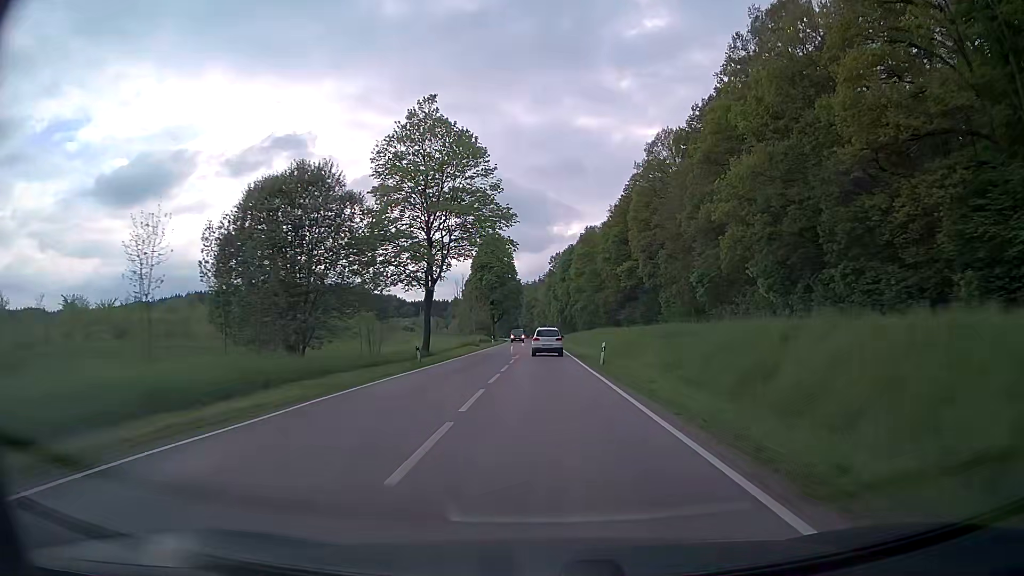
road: secondary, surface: asphalt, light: Day
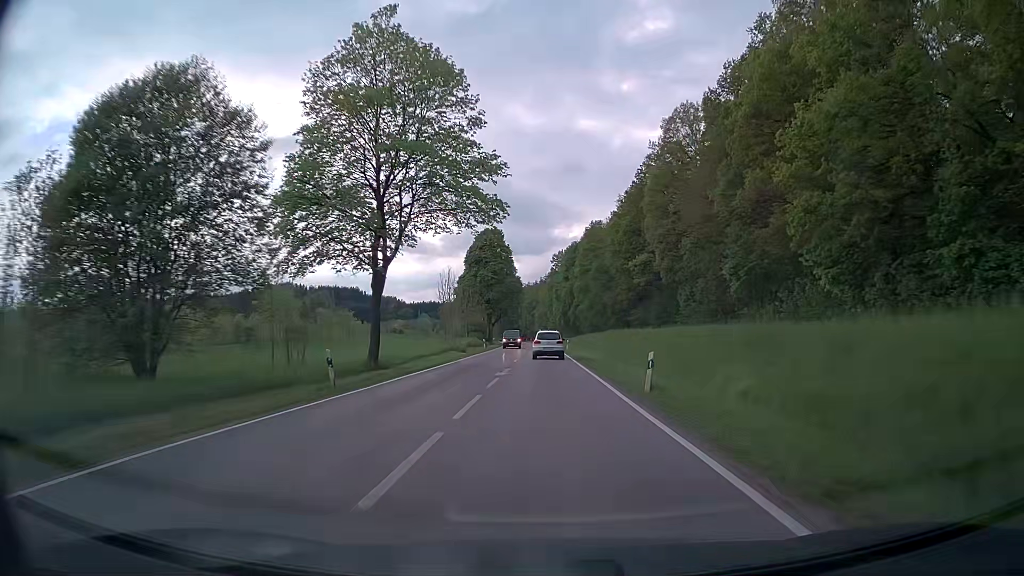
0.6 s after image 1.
(0.0, +12.7) m; 0°
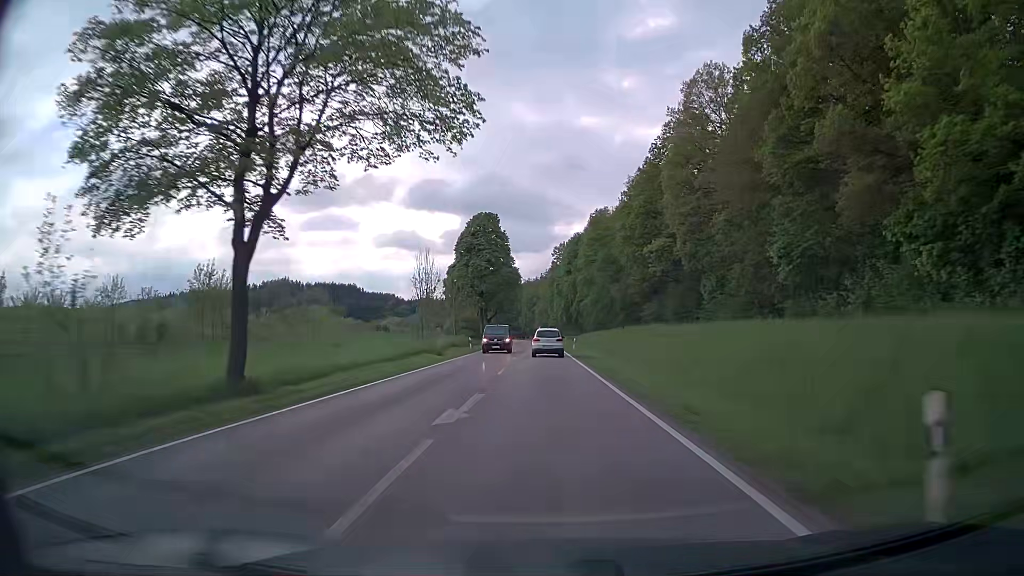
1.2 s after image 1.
(0.0, +12.7) m; 0°
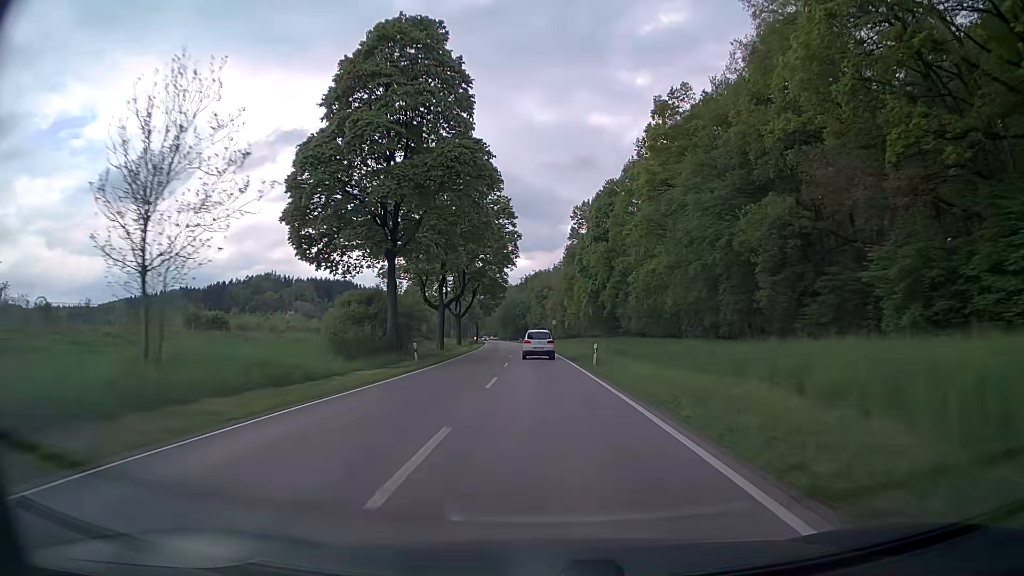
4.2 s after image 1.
(-0.5, +63.8) m; -1°
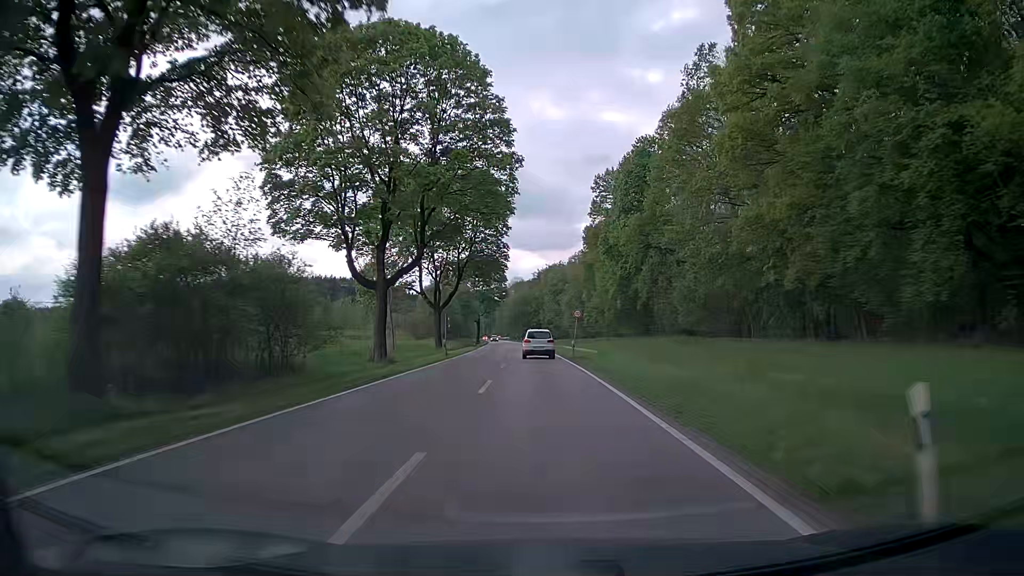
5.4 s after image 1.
(-0.2, +25.6) m; -1°
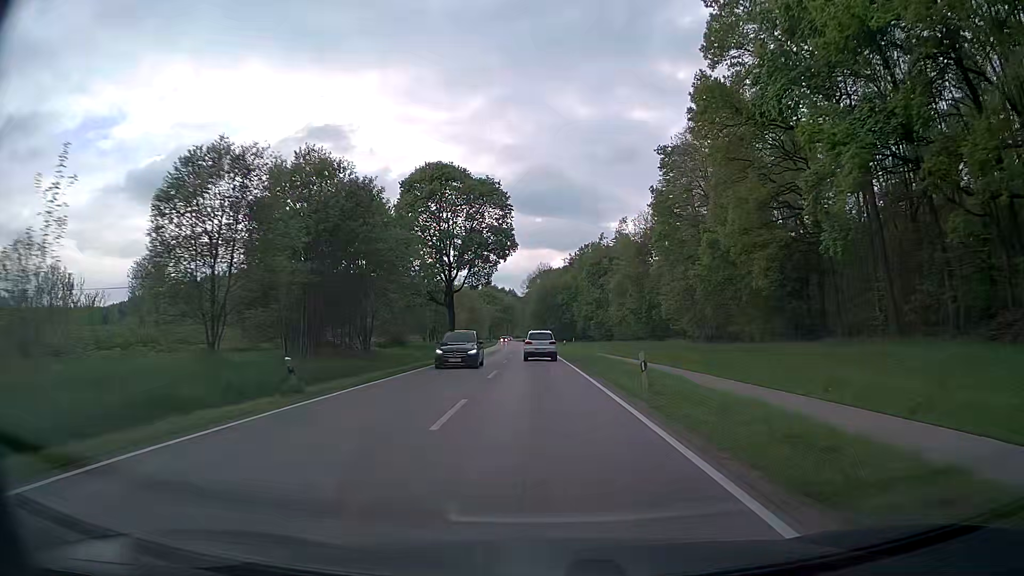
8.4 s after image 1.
(-1.6, +65.0) m; -2°
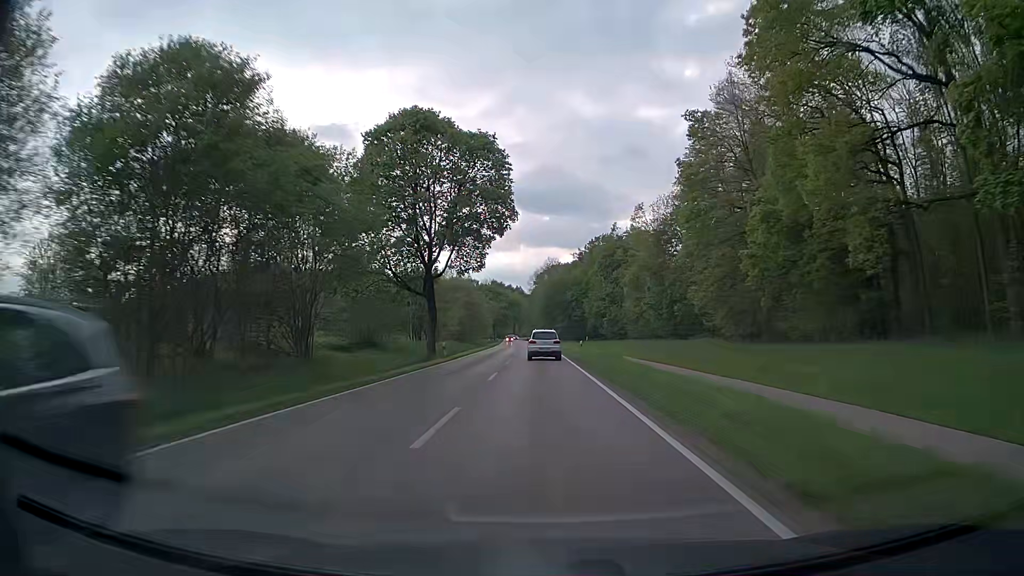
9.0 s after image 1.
(-0.2, +13.3) m; -1°
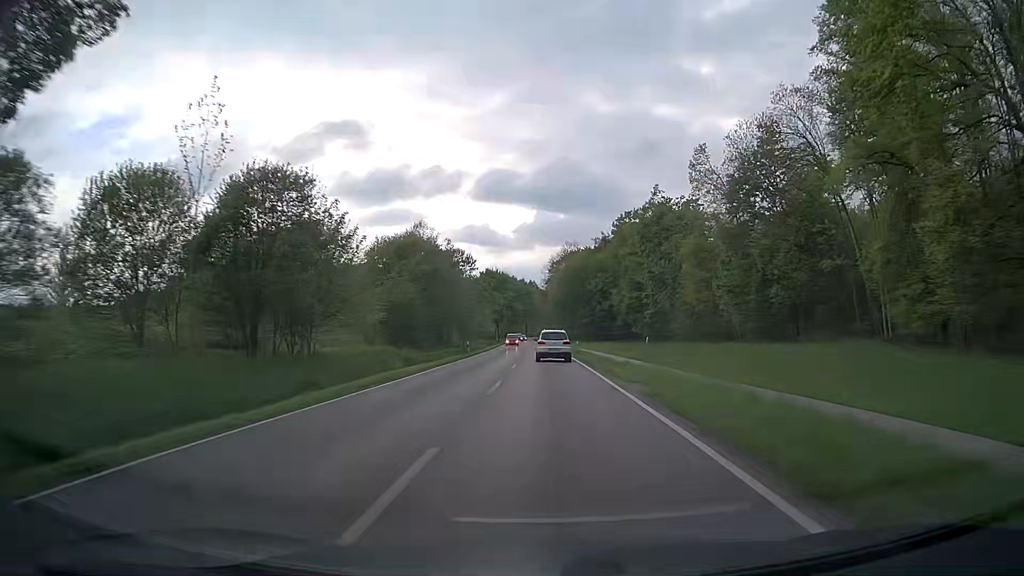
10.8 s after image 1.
(-0.5, +40.1) m; -1°
(0, +10) (0, +20) (0, +30) (0, +40) (0, +50) (0, +60) (0, +70) (-1, +80) (-1, +90) (-1, +100) m
